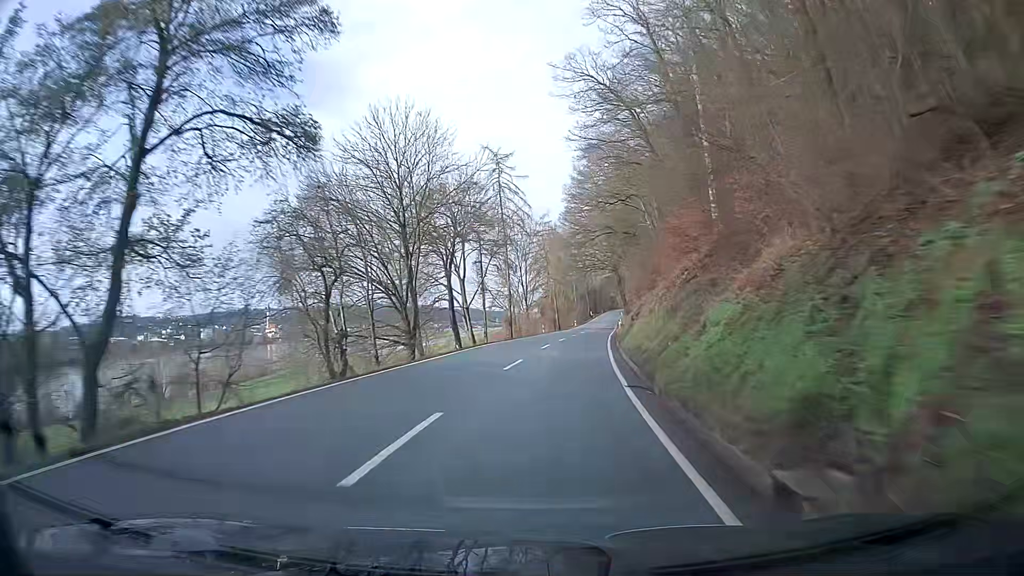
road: secondary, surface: asphalt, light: Day
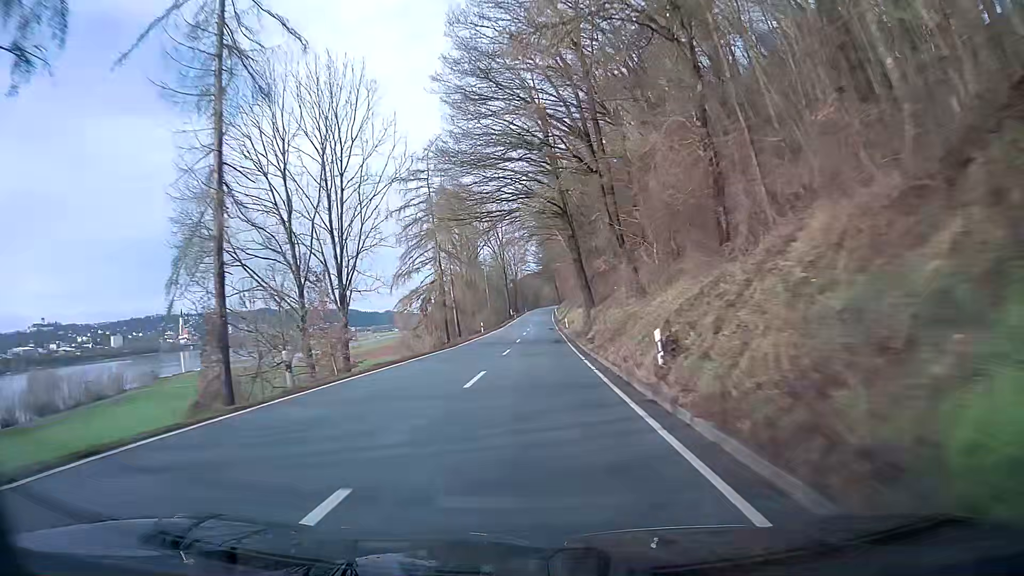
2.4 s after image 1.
(+3.3, +53.2) m; +5°
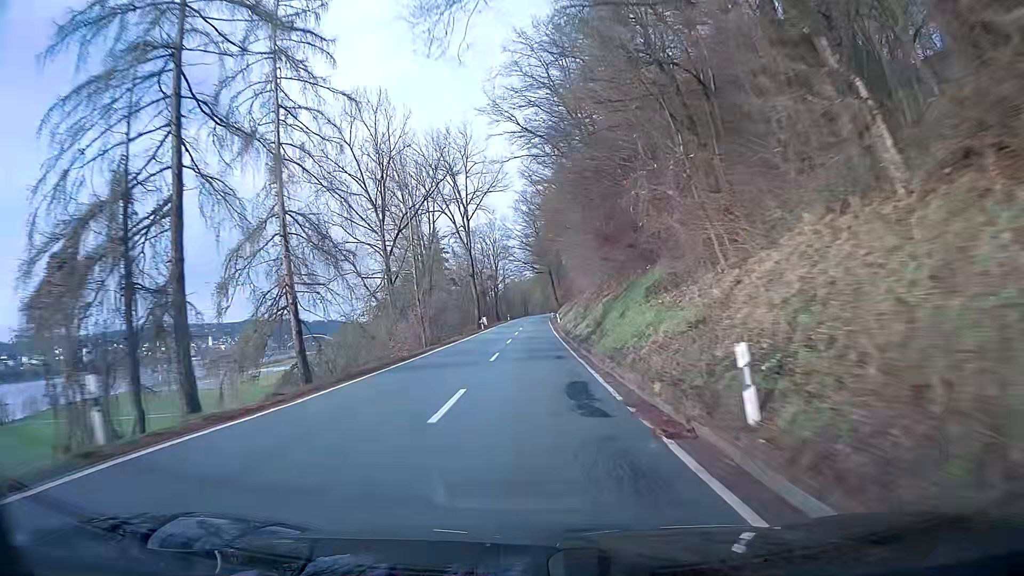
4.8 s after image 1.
(+0.7, +54.2) m; +1°
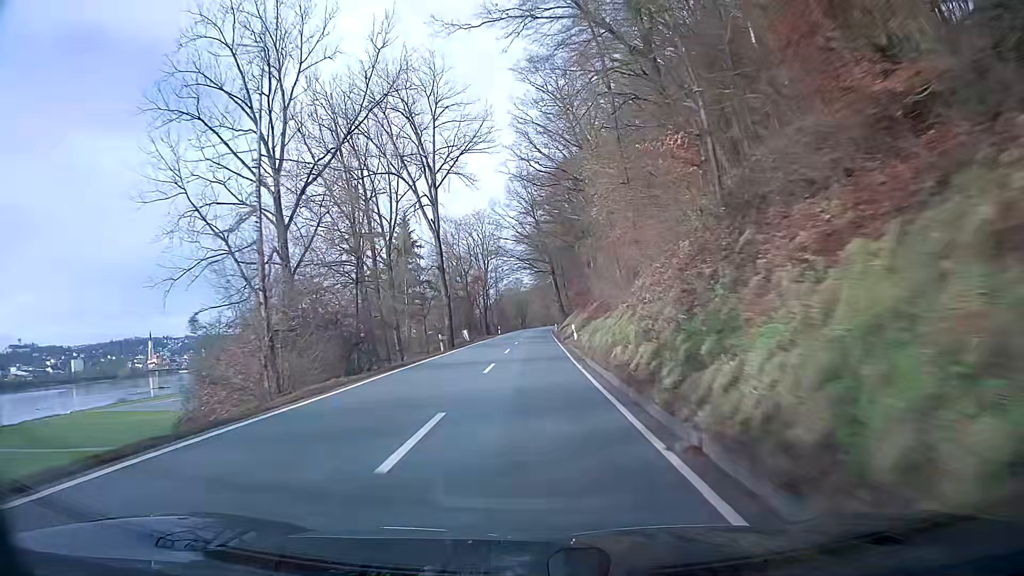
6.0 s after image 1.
(0.0, +27.4) m; 0°
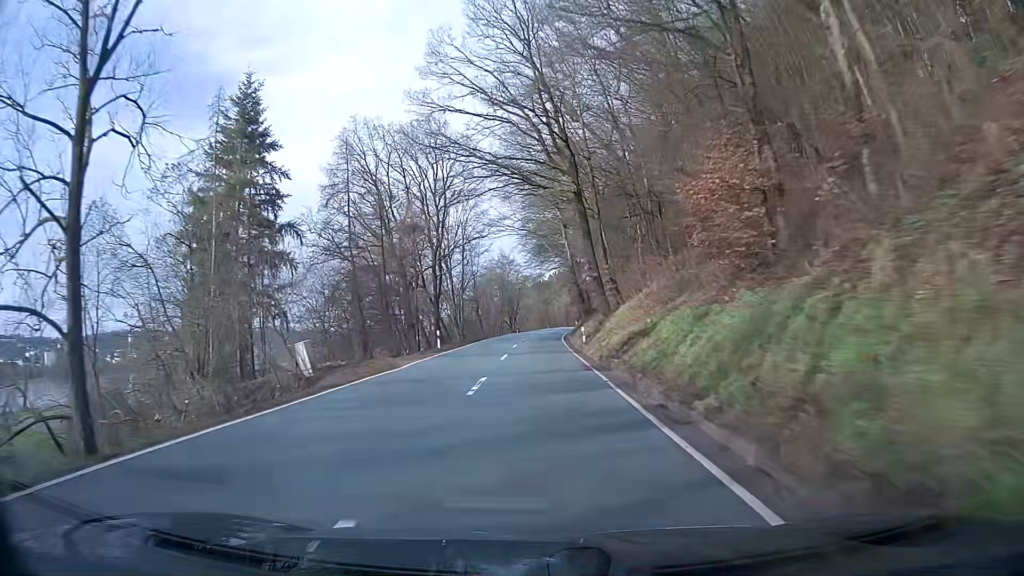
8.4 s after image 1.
(+0.4, +54.9) m; +1°
